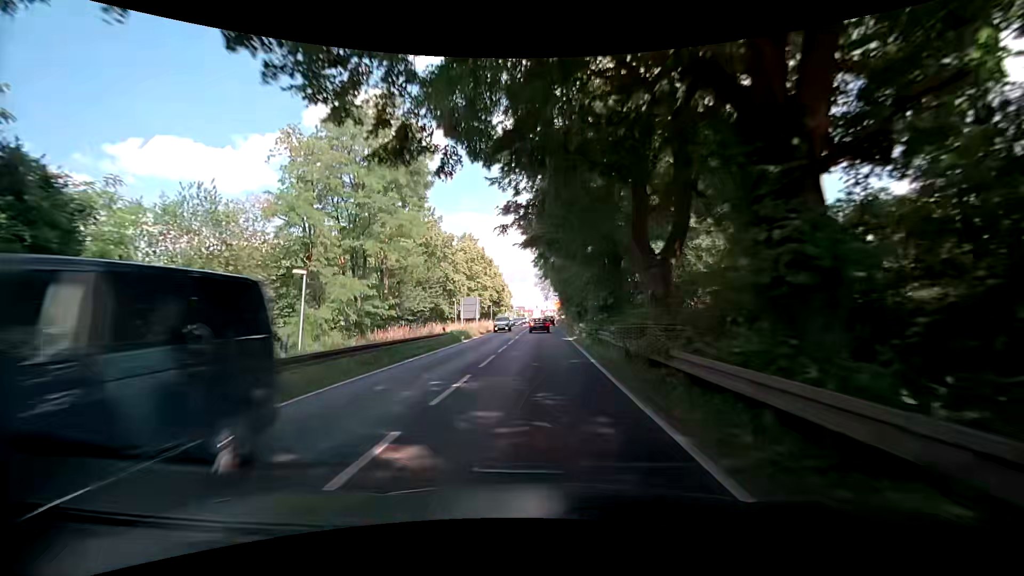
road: primary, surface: asphalt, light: Day
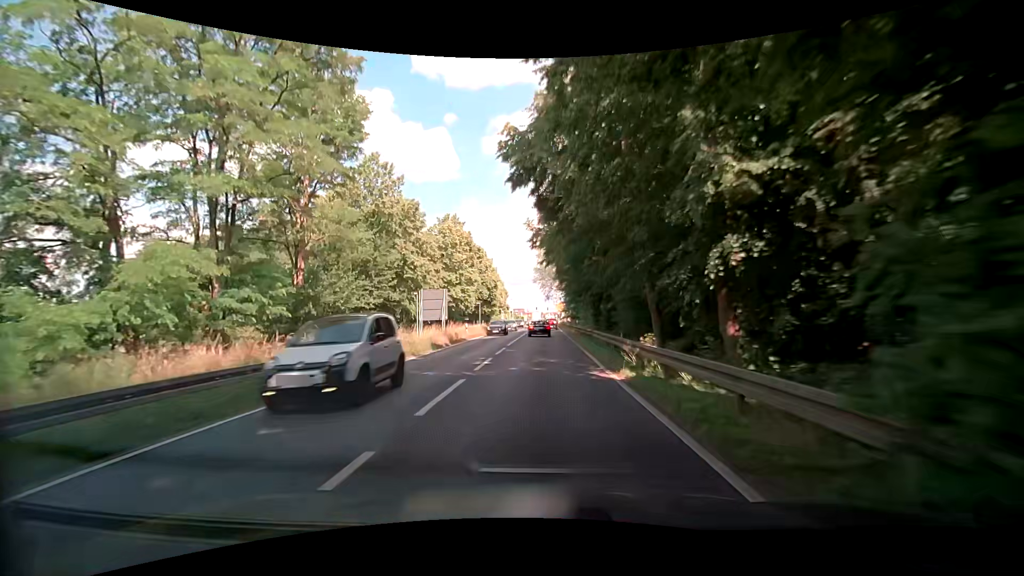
(-0.2, +18.9) m; -1°
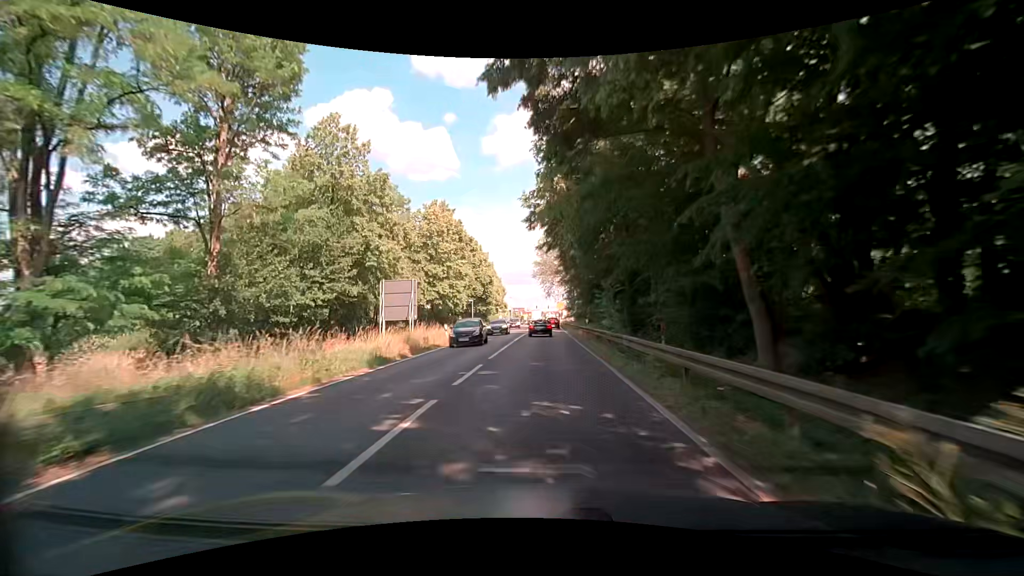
(+0.1, +9.0) m; 0°
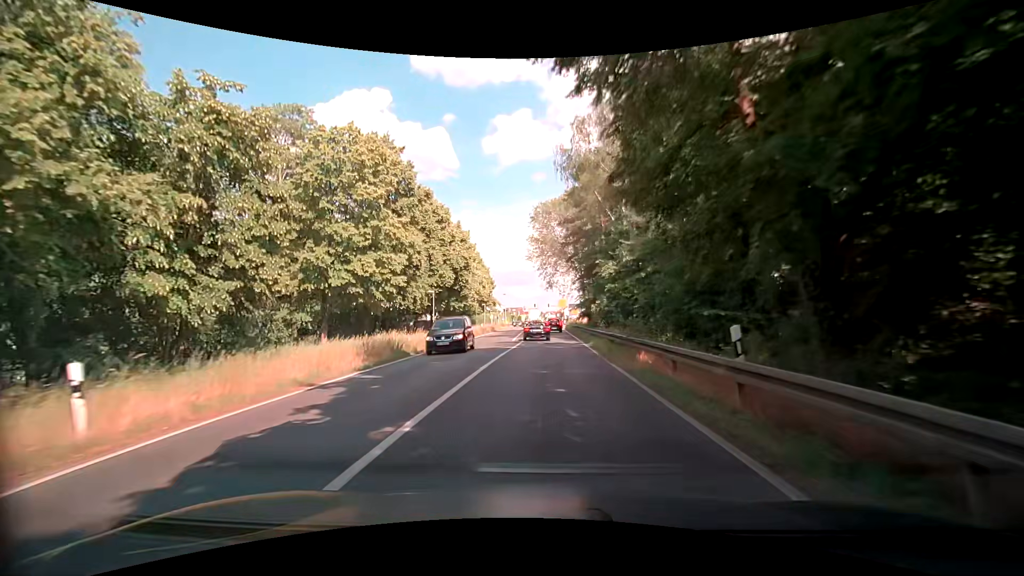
(+0.2, +25.8) m; 0°
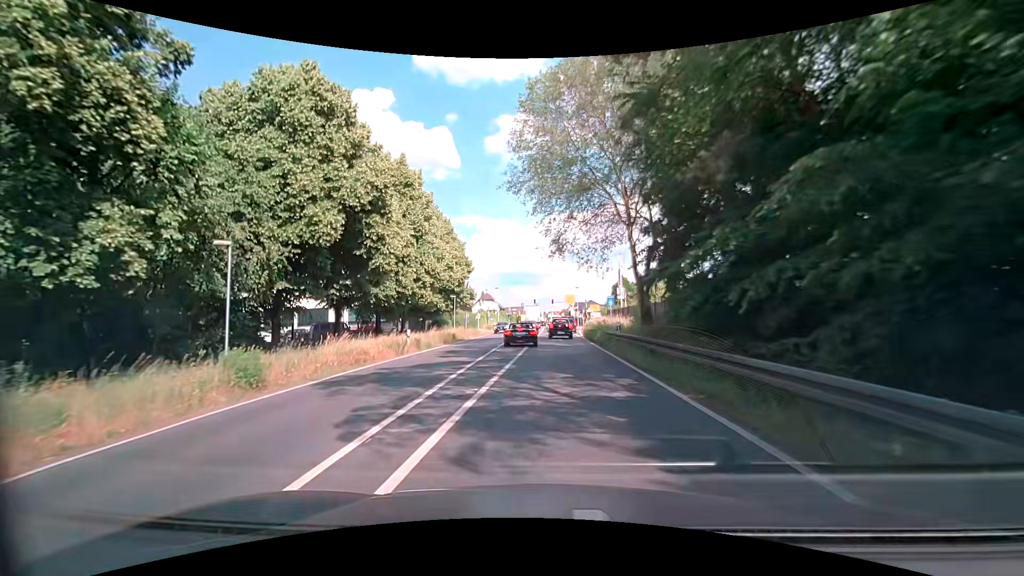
(+0.4, +31.2) m; 0°
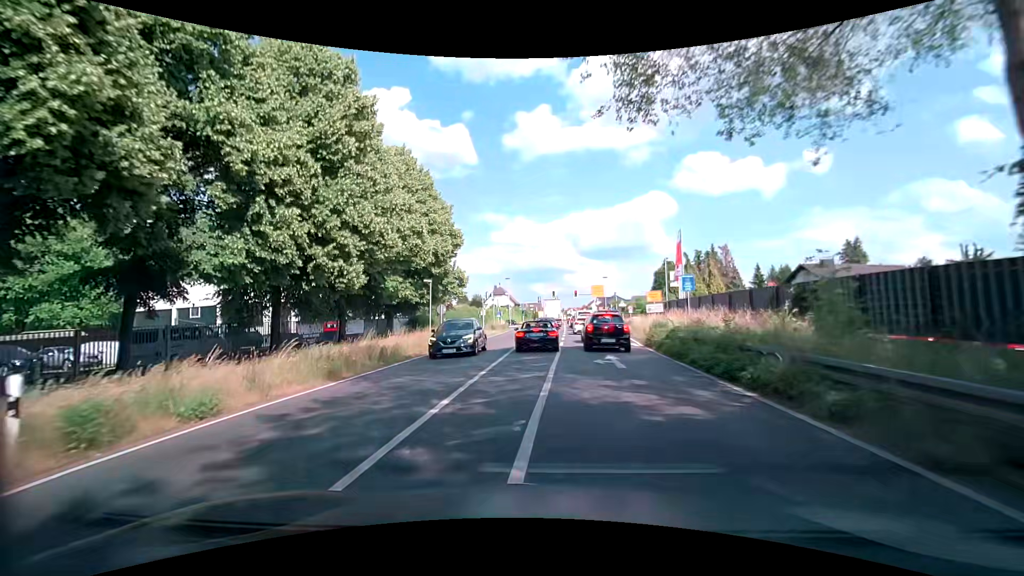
(-0.2, +19.9) m; -1°
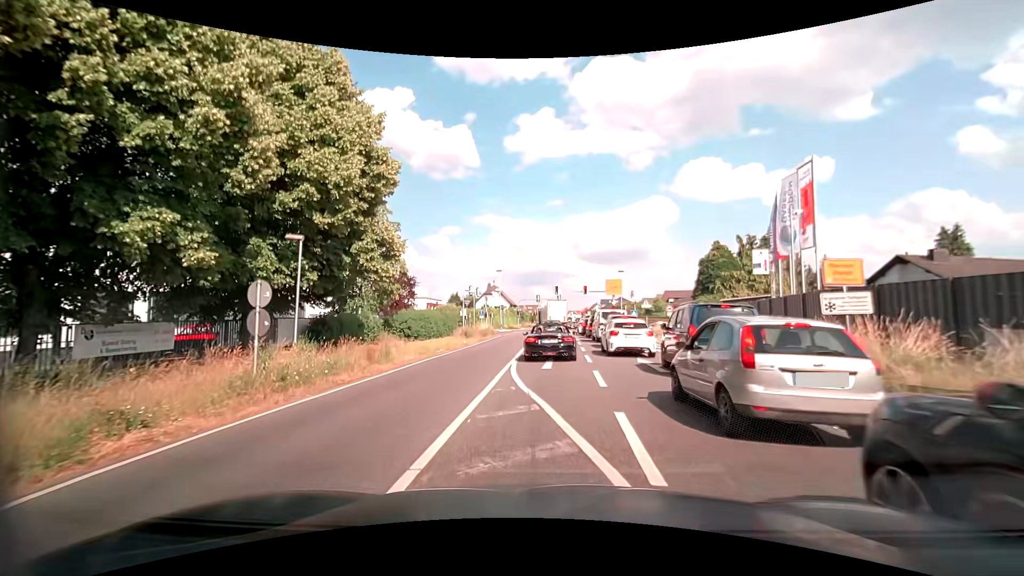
(-0.4, +19.8) m; -1°
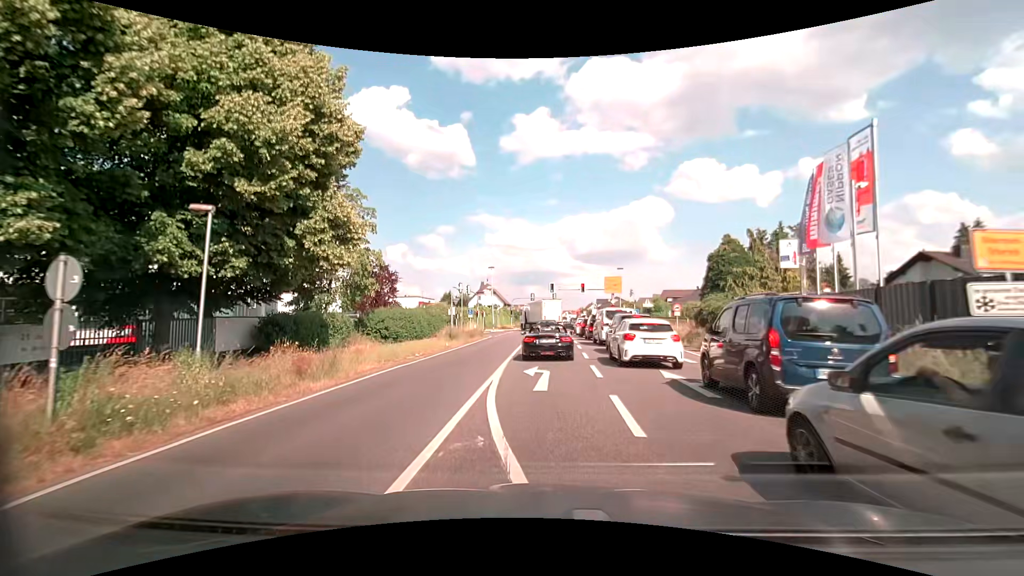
(0.0, +4.4) m; 0°
(0, +10) (0, +20) (0, +30) (+1, +40) (+1, +50) (+1, +60) (+1, +70) (-3, +79) (-12, +83) (-22, +84) m
